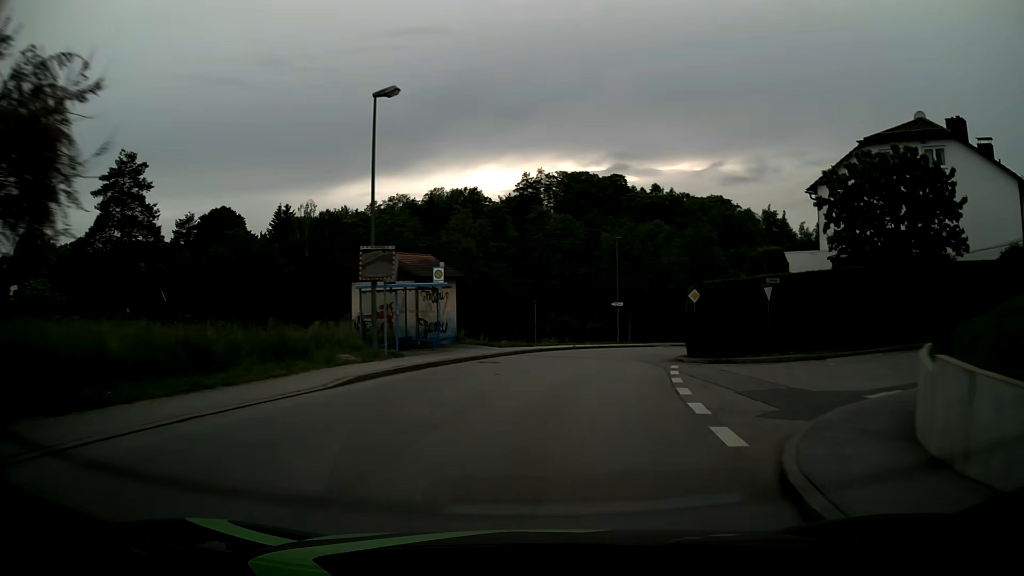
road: unclassified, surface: asphalt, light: Day
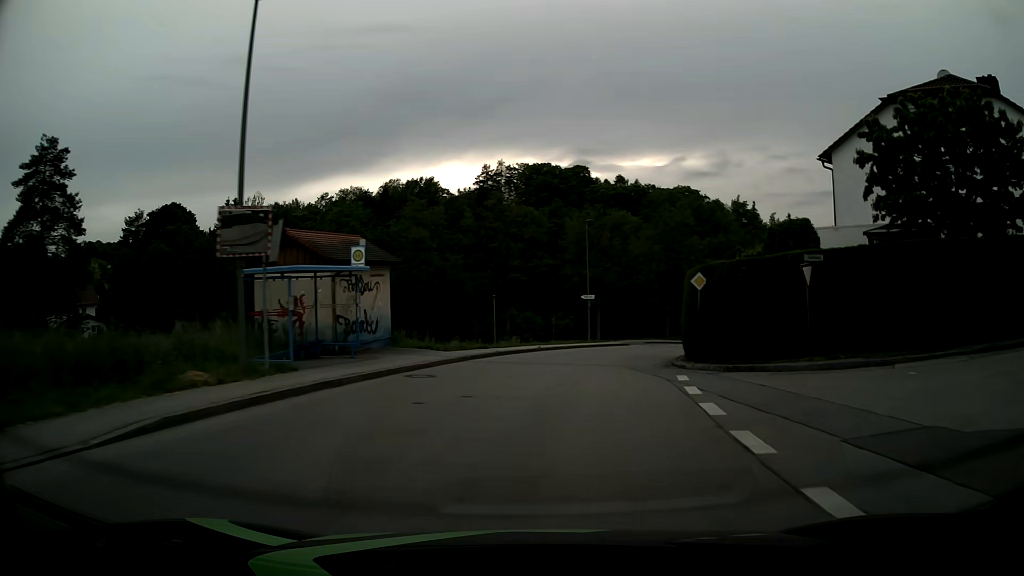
(+0.2, +6.7) m; +3°
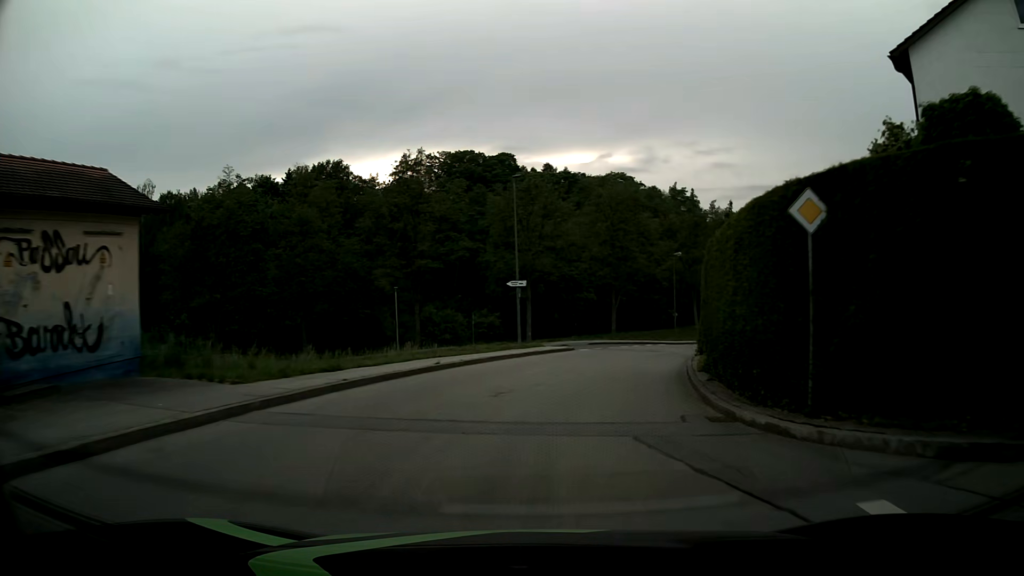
(+0.7, +12.9) m; +6°
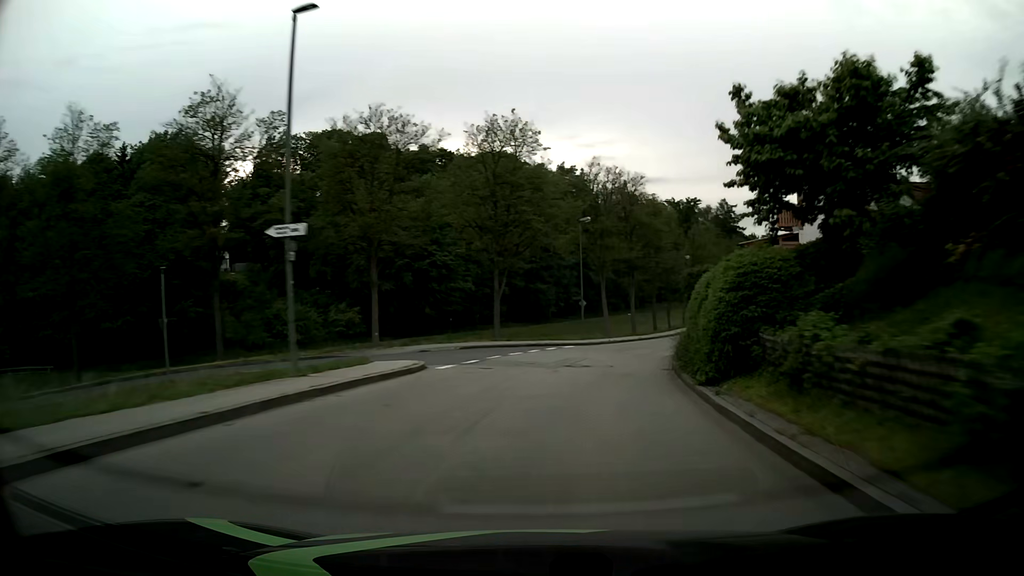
(+1.5, +17.1) m; +10°
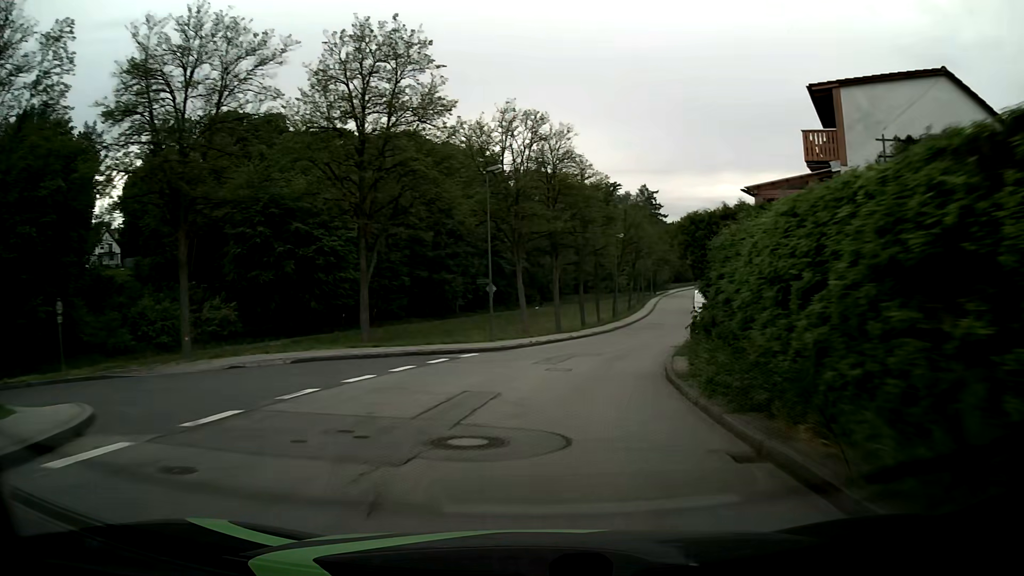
(+0.9, +13.2) m; +8°
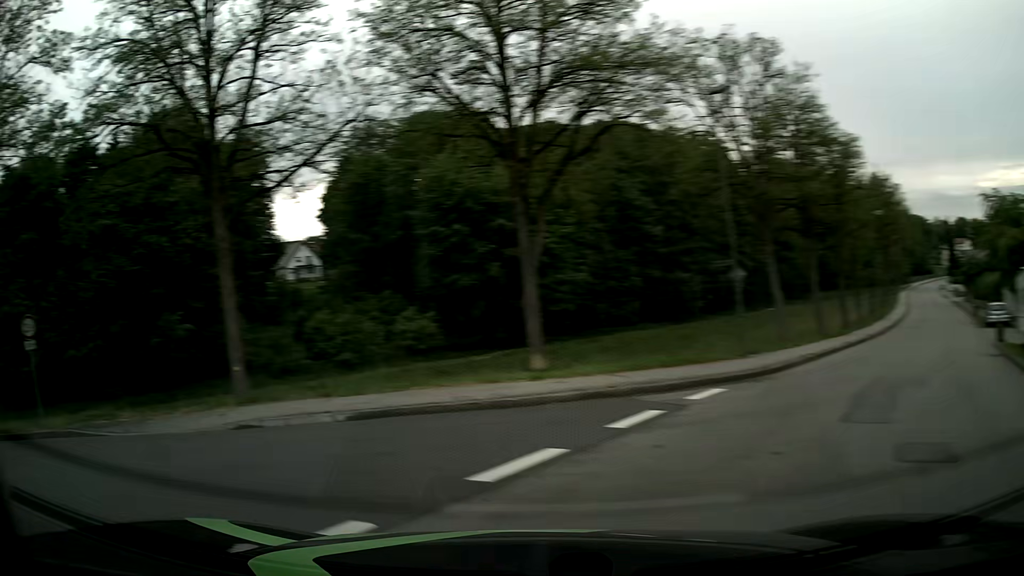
(-0.2, +11.0) m; -20°
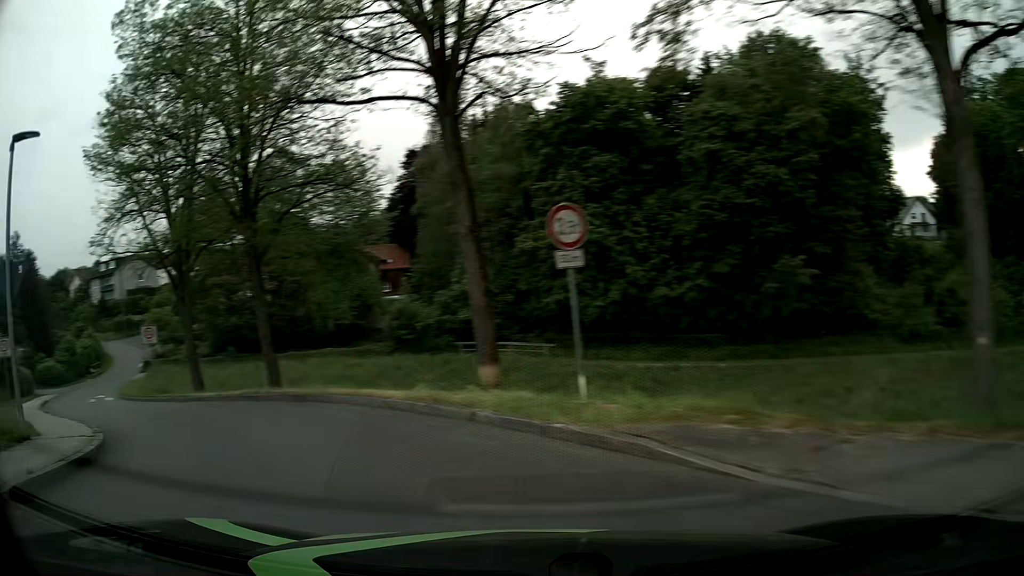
(-4.1, +7.2) m; -53°
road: residential
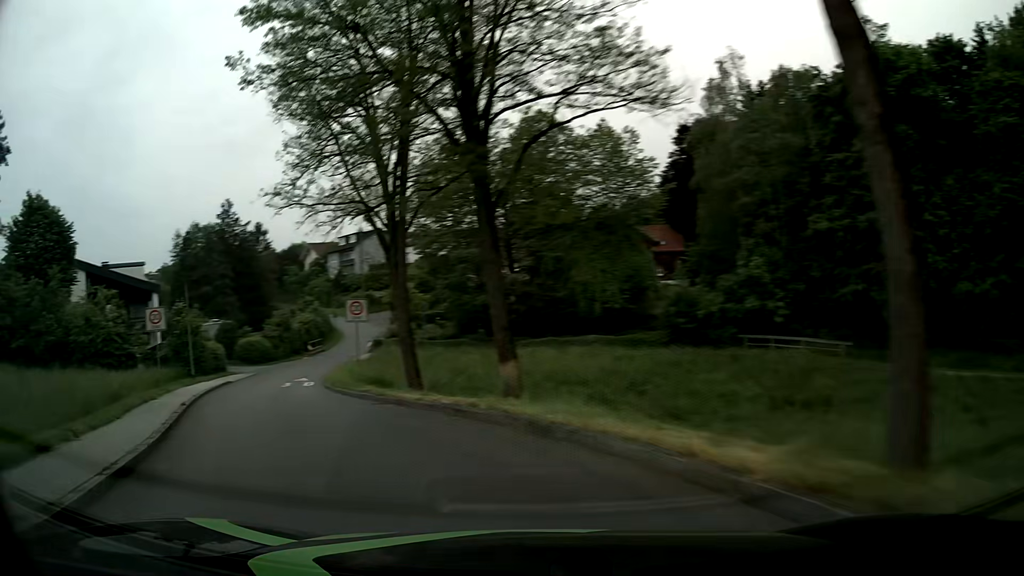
(-1.4, +6.9) m; -22°
